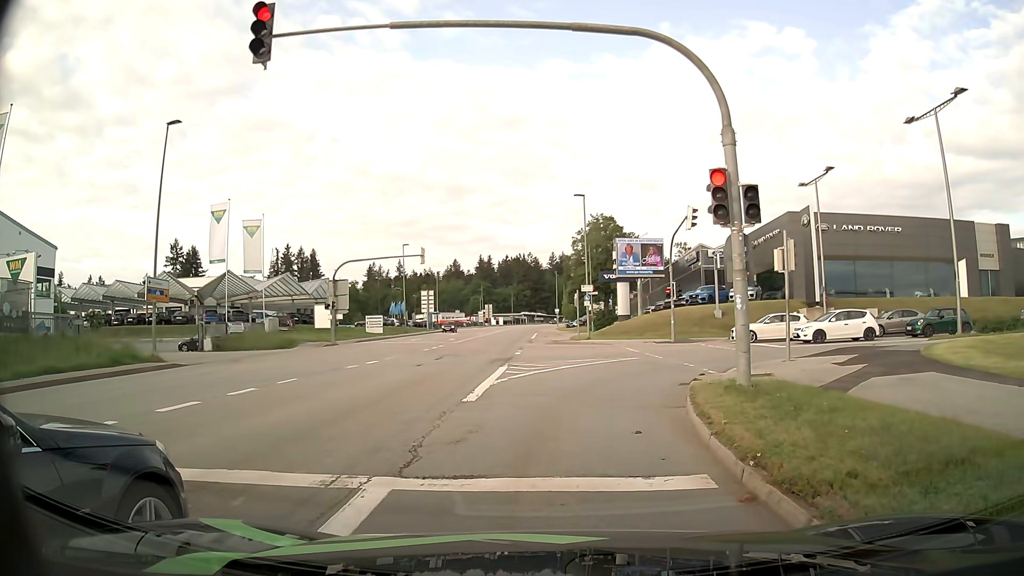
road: tertiary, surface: asphalt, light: Day
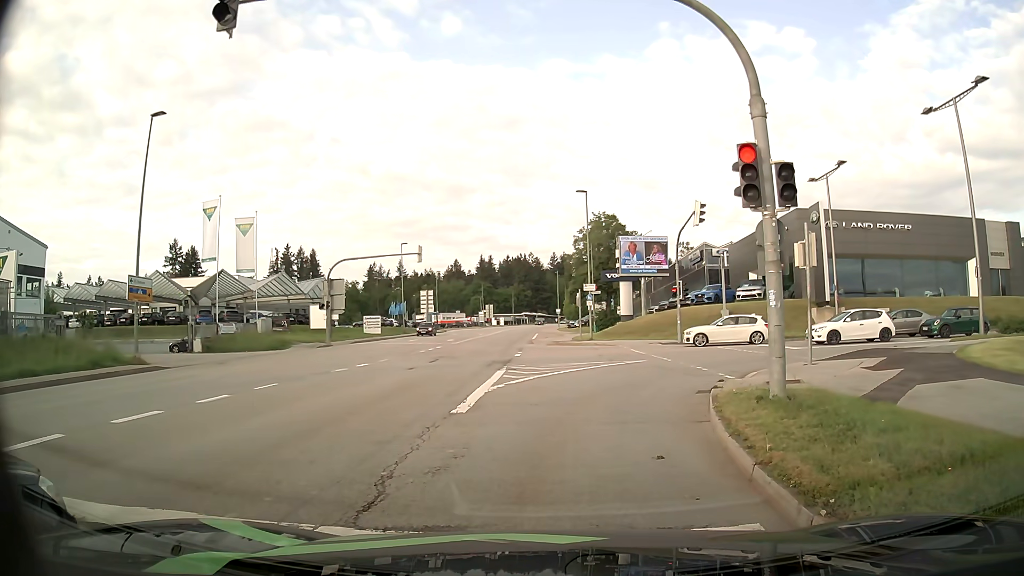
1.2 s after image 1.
(0.0, +1.4) m; +2°
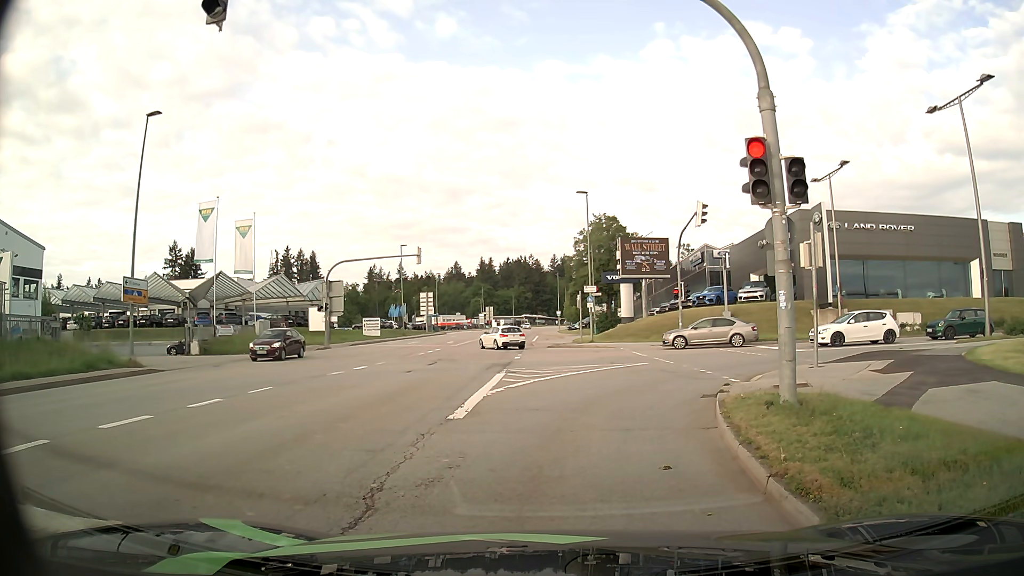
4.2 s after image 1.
(0.0, +0.5) m; 0°
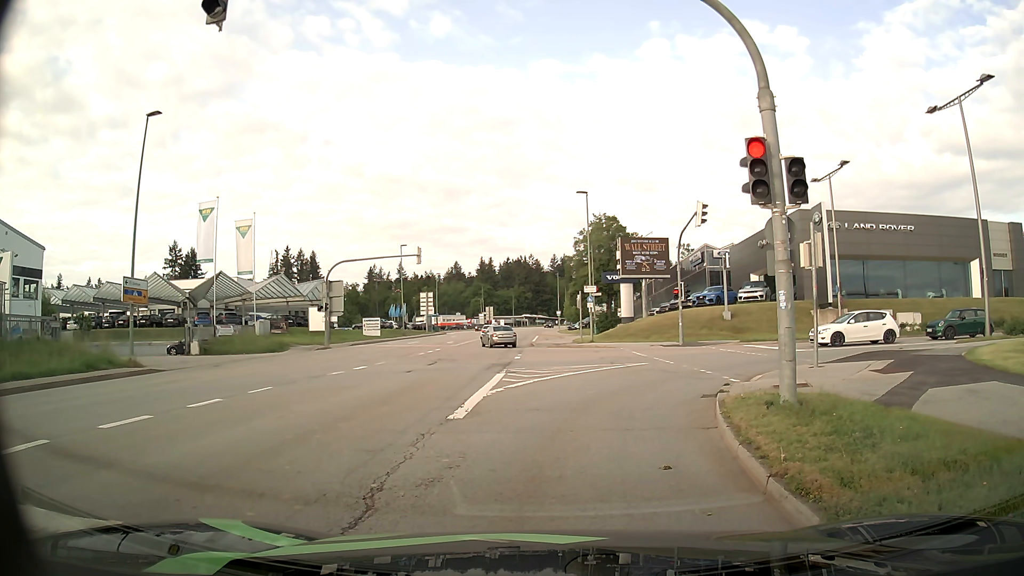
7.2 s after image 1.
(0.0, 0.0) m; 0°
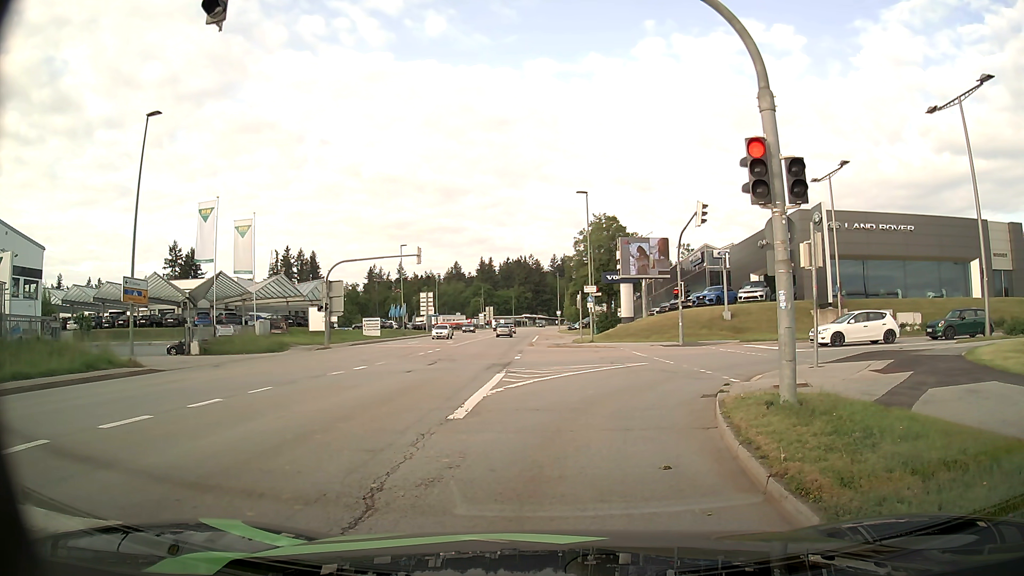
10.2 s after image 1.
(0.0, 0.0) m; 0°
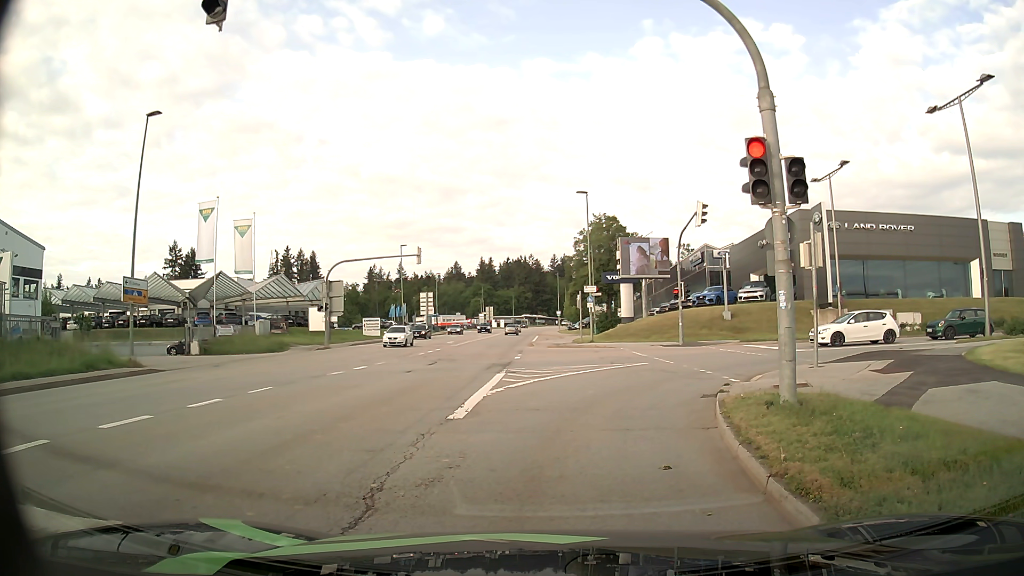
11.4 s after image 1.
(0.0, 0.0) m; 0°
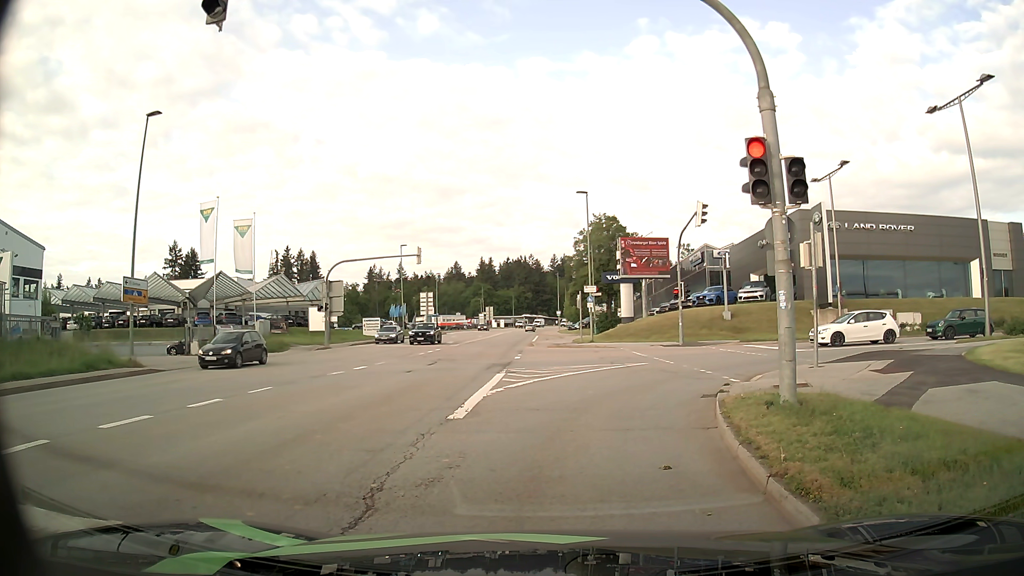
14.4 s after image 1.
(0.0, 0.0) m; 0°
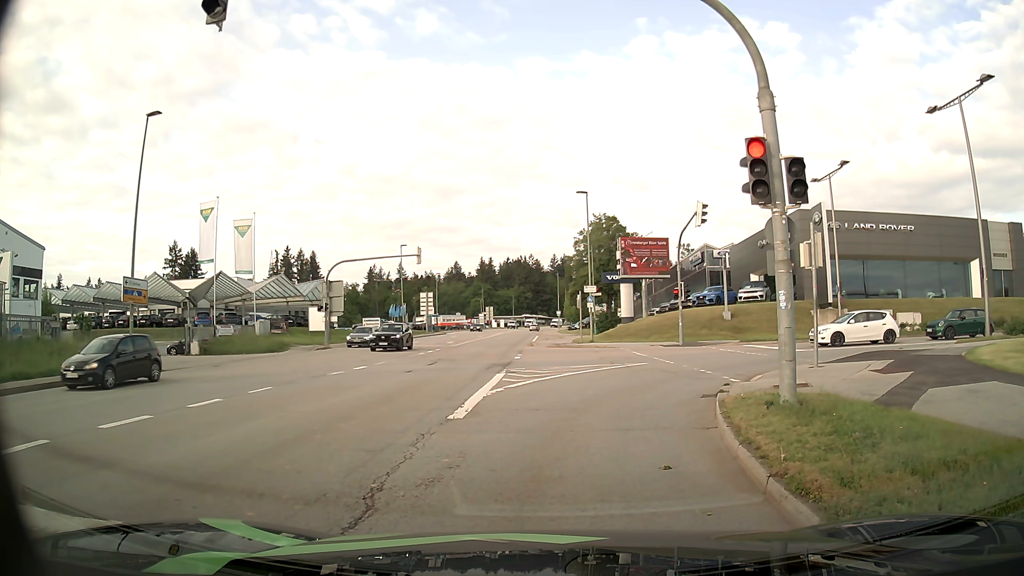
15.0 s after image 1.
(0.0, 0.0) m; 0°
(0, +10) (+2, +20) (+10, +25) (+20, +26) (+30, +26) (+40, +25) (+50, +24) (+60, +22) (+70, +20) (+79, +17) m
